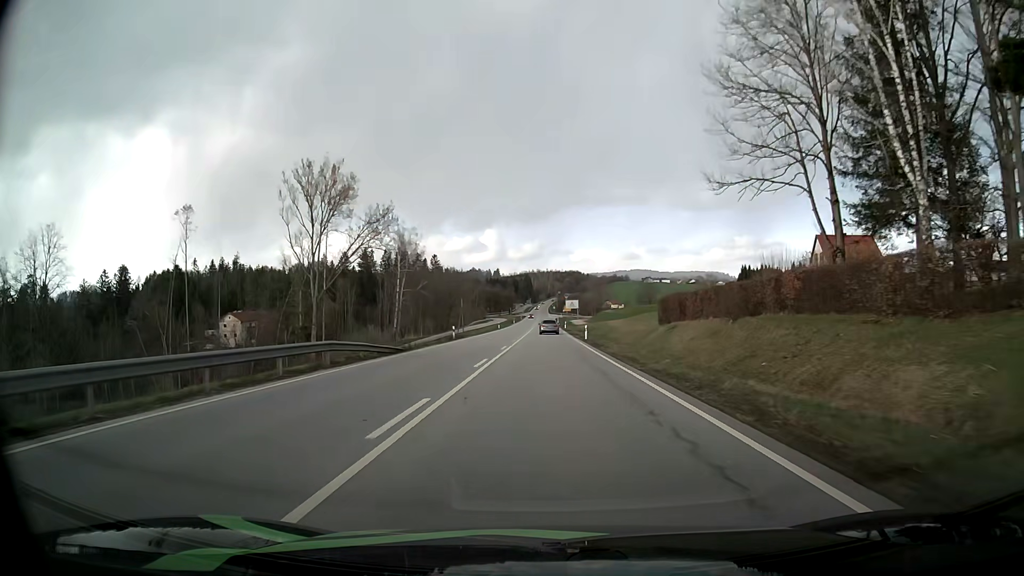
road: primary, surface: asphalt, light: Day
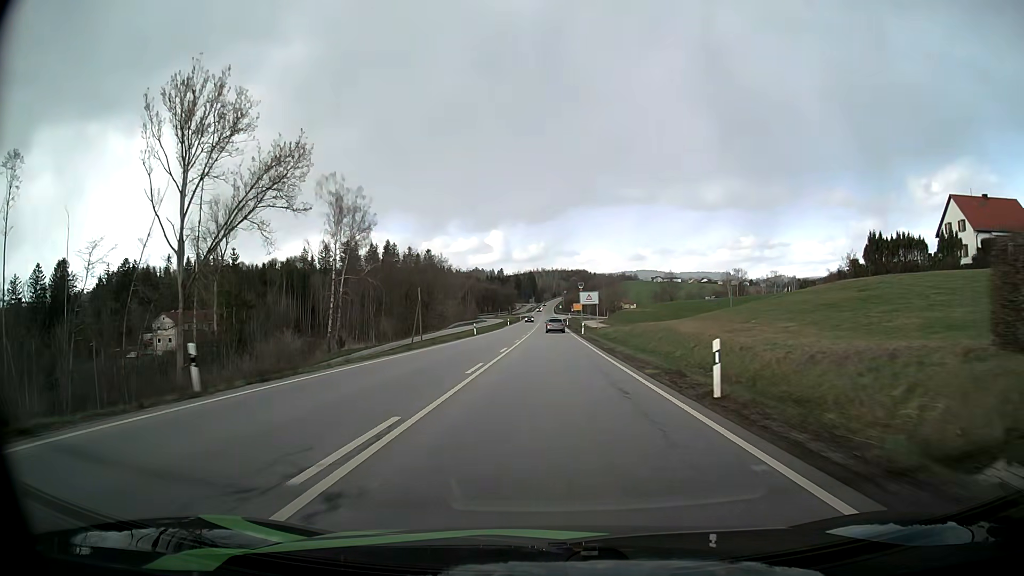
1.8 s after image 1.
(-0.2, +38.5) m; 0°
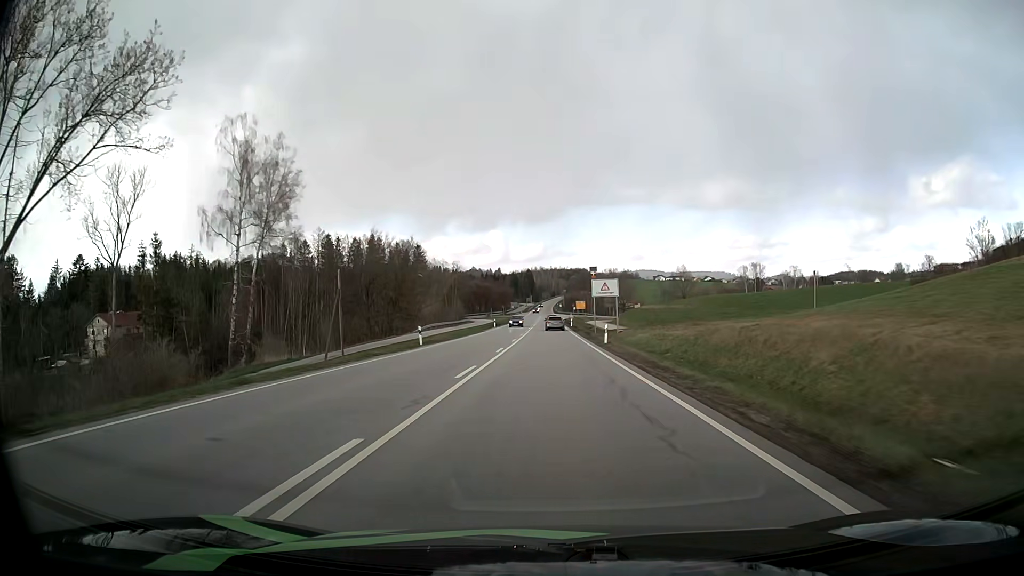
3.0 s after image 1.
(-0.1, +26.0) m; 0°
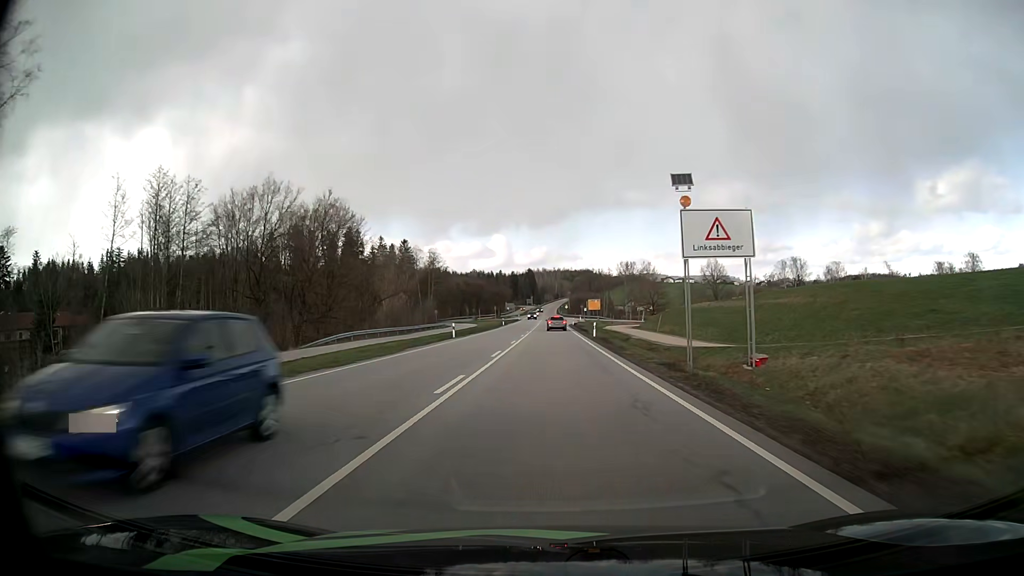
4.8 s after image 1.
(-0.2, +39.4) m; 0°
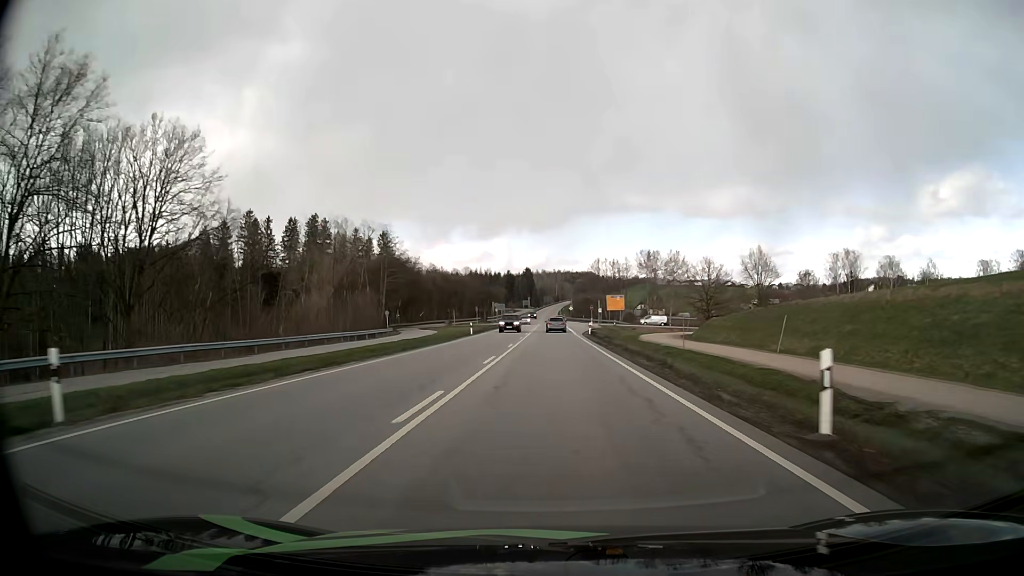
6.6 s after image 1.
(0.0, +39.8) m; 0°
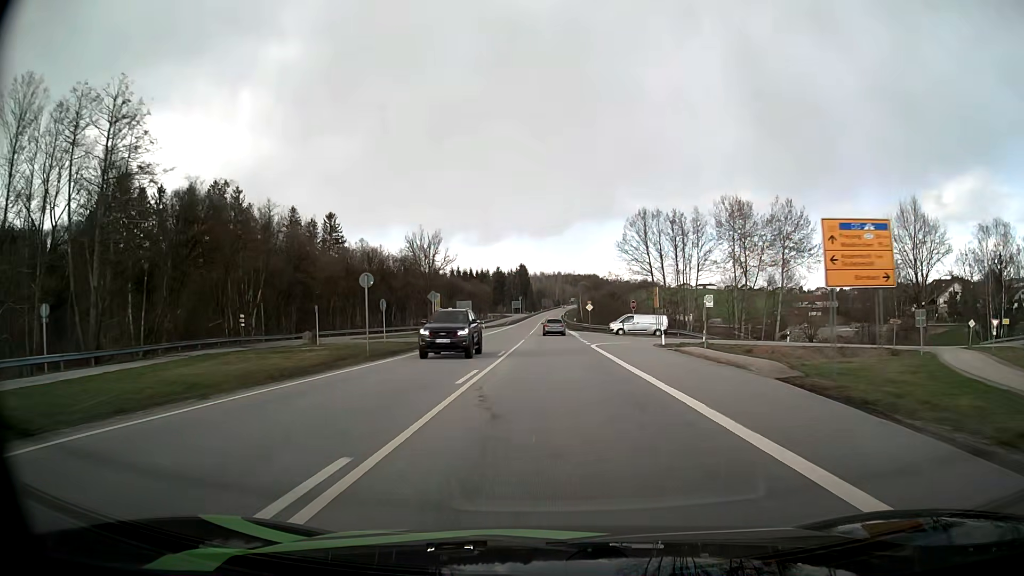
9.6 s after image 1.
(0.0, +66.6) m; 0°
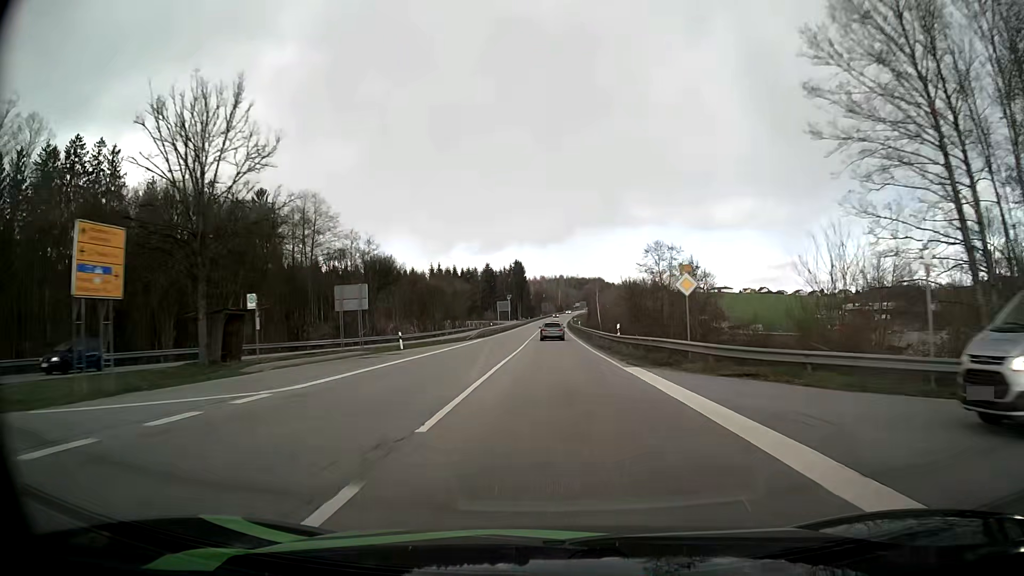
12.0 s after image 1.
(0.0, +53.1) m; 0°
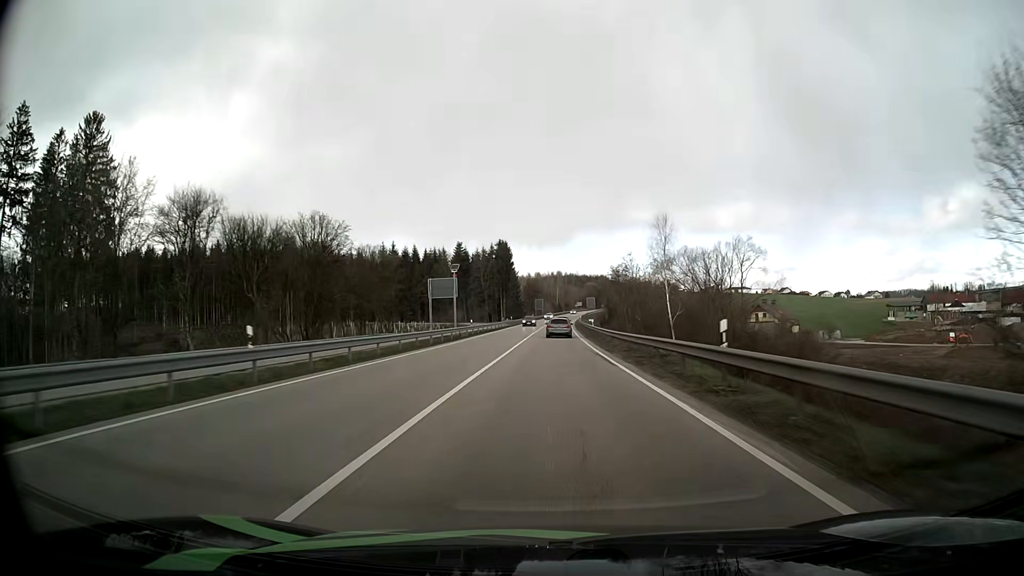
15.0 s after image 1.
(+0.1, +66.2) m; 0°
(0, +10) (0, +20) (0, +30) (0, +40) (0, +50) (+1, +60) (+1, +70) (+1, +80) (+1, +90) (+2, +100) m
